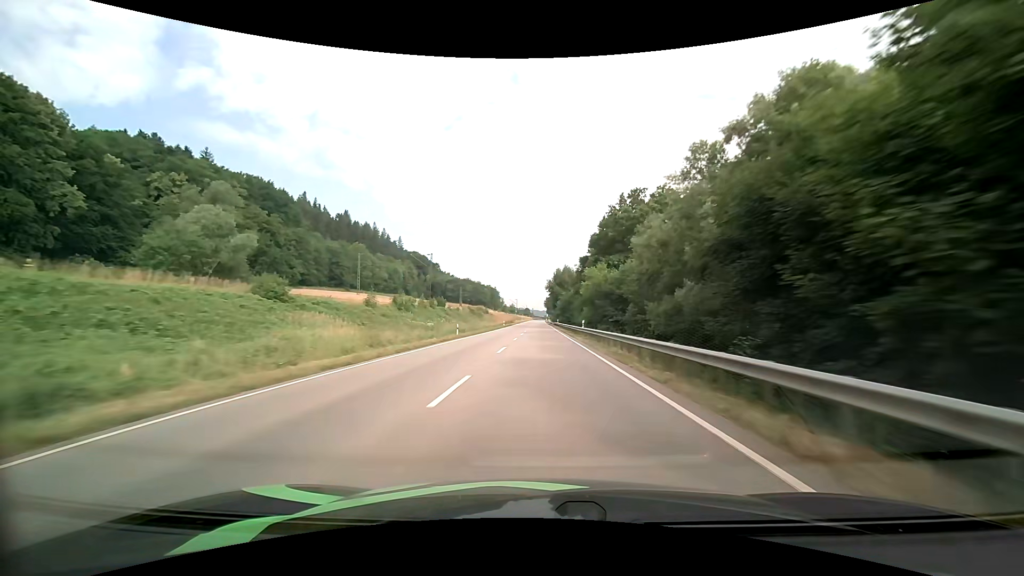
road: primary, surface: asphalt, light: Day
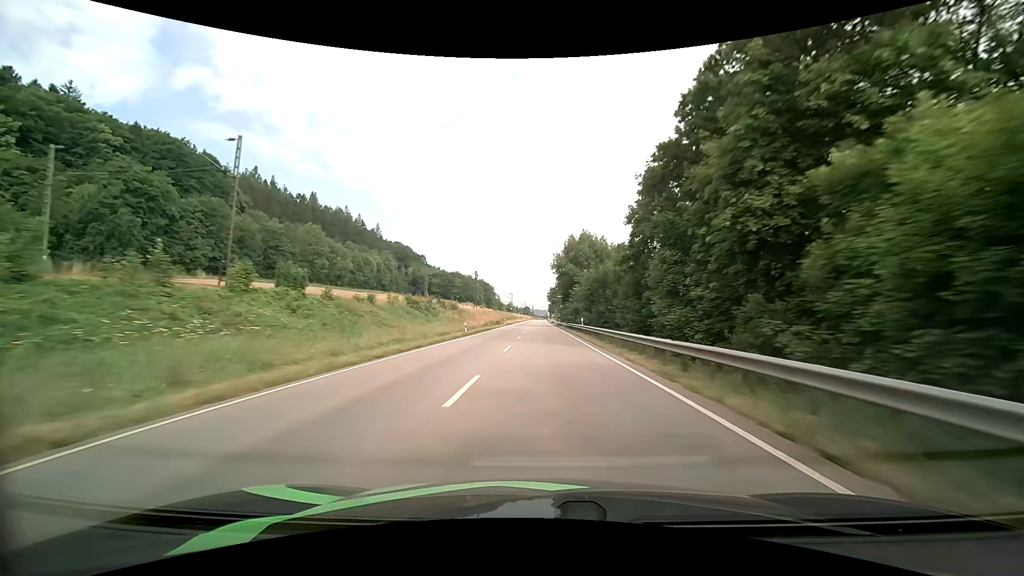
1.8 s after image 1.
(0.0, +49.1) m; 0°
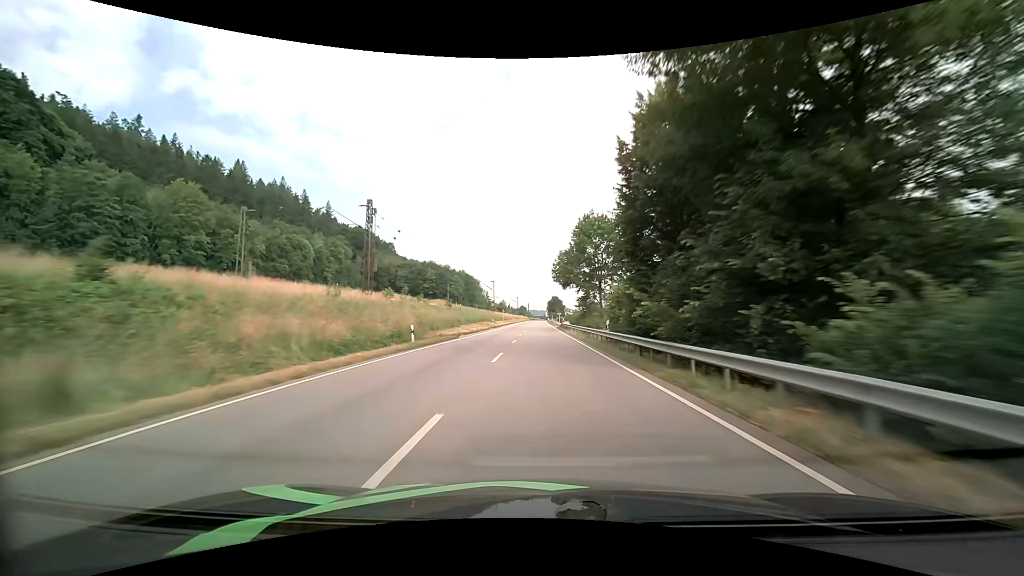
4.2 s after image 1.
(+0.2, +65.9) m; 0°
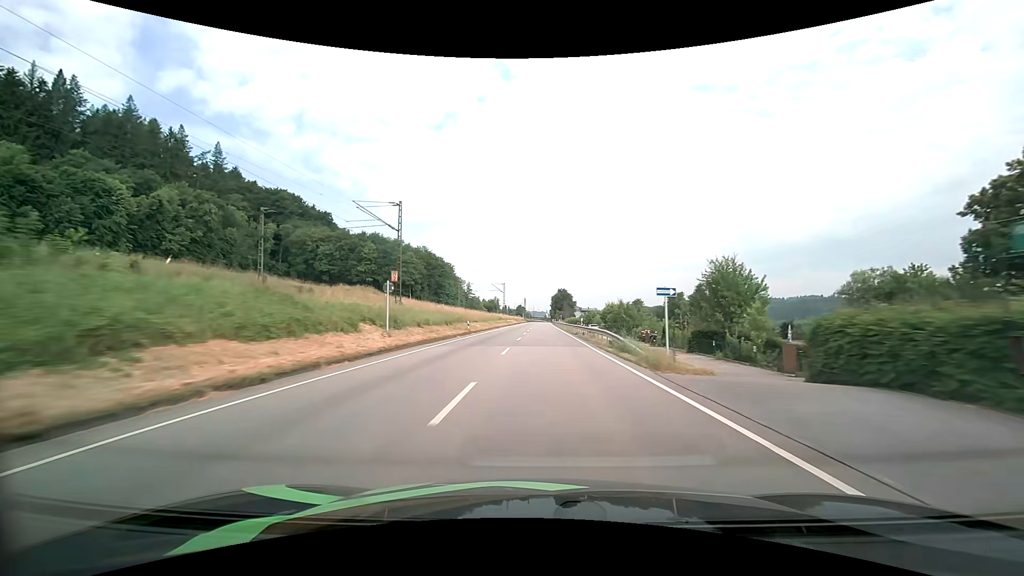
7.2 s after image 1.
(-0.3, +82.4) m; 0°
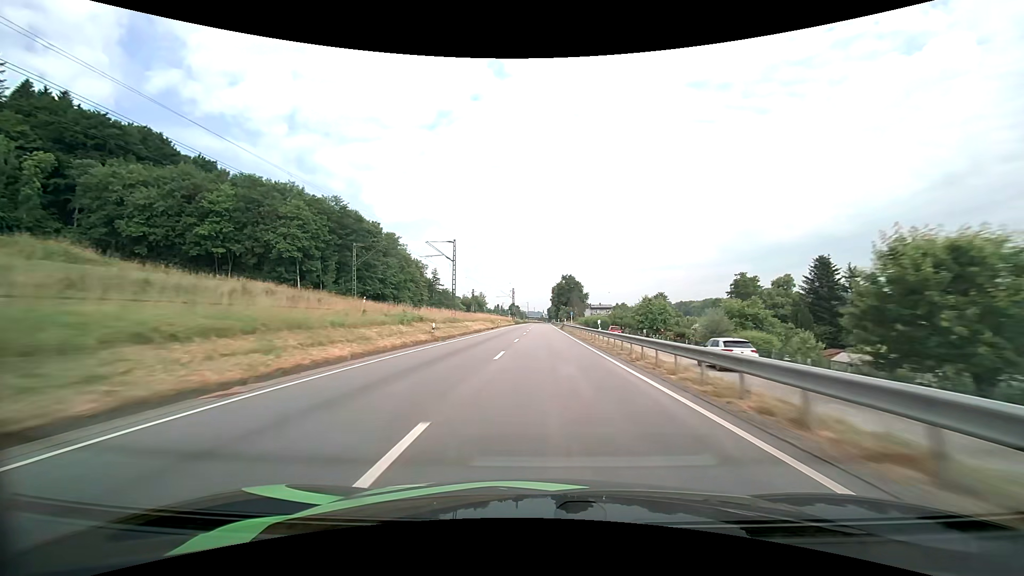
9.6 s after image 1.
(+0.4, +65.5) m; +1°
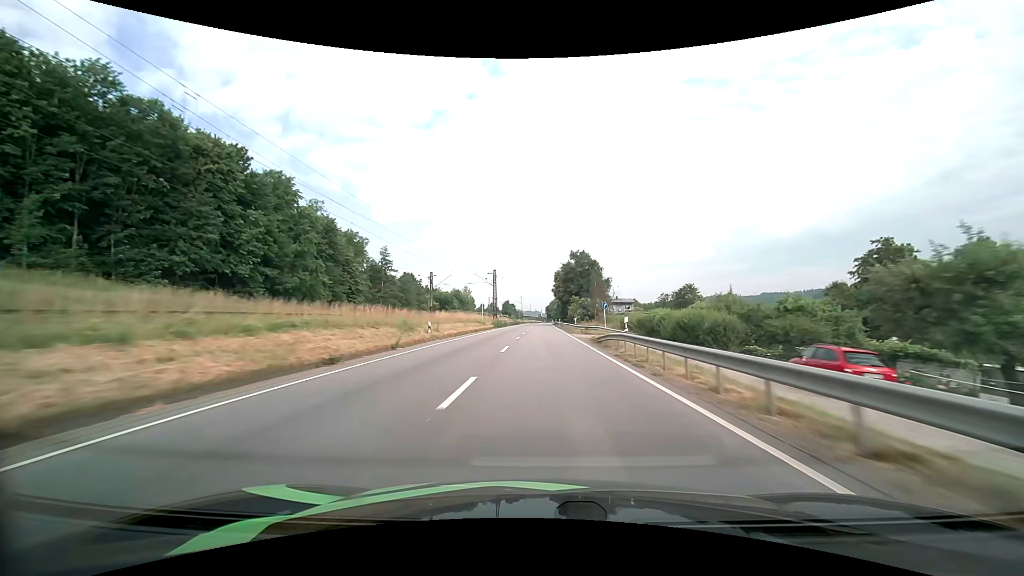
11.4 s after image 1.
(+0.1, +49.2) m; 0°
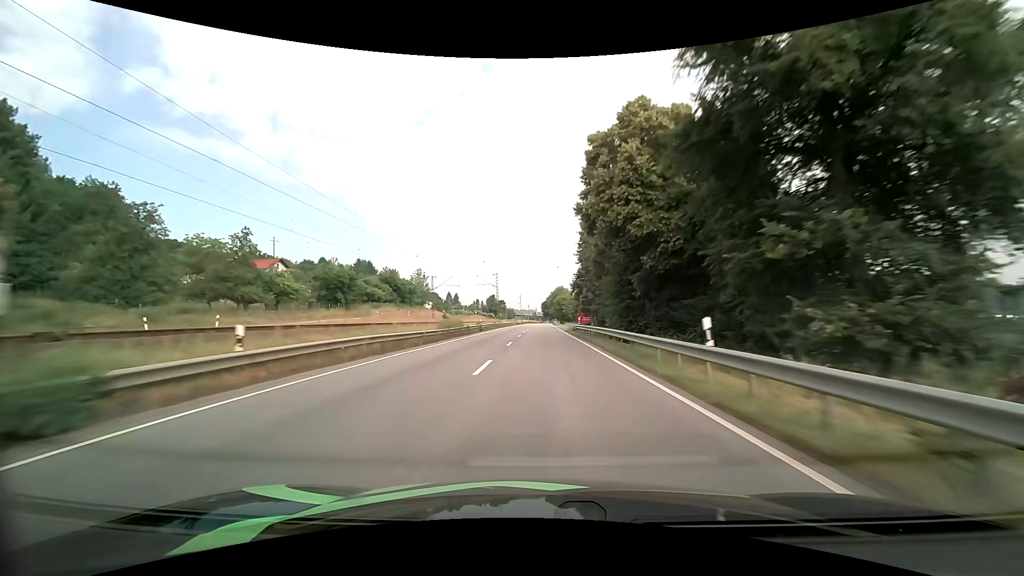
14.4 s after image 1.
(+0.4, +81.6) m; +1°
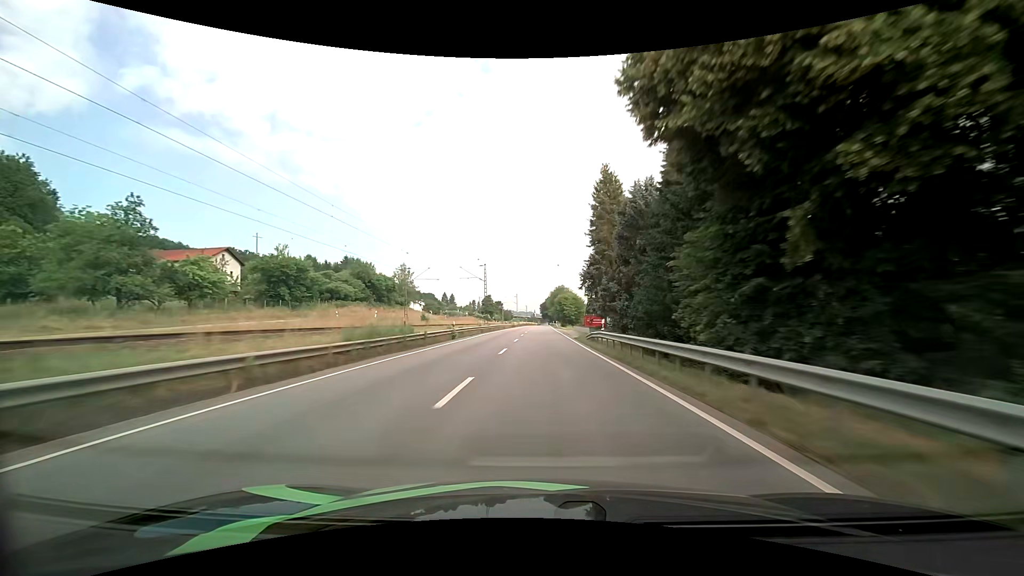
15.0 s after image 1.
(0.0, +16.3) m; 0°
(0, +10) (0, +20) (0, +30) (0, +40) (0, +50) (+1, +60) (+1, +70) (+1, +80) (+1, +90) (+1, +100) m
